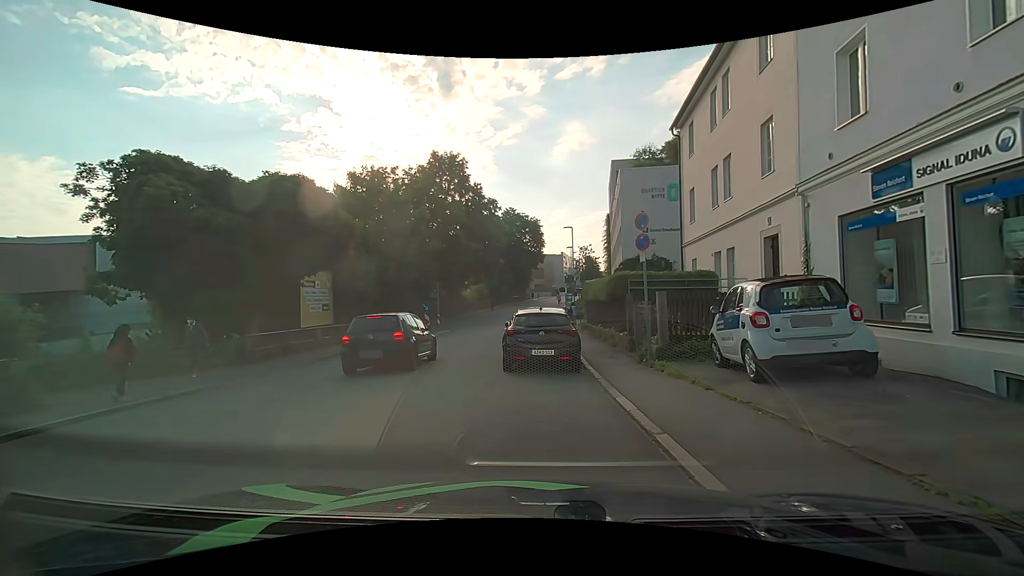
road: residential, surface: asphalt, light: Day
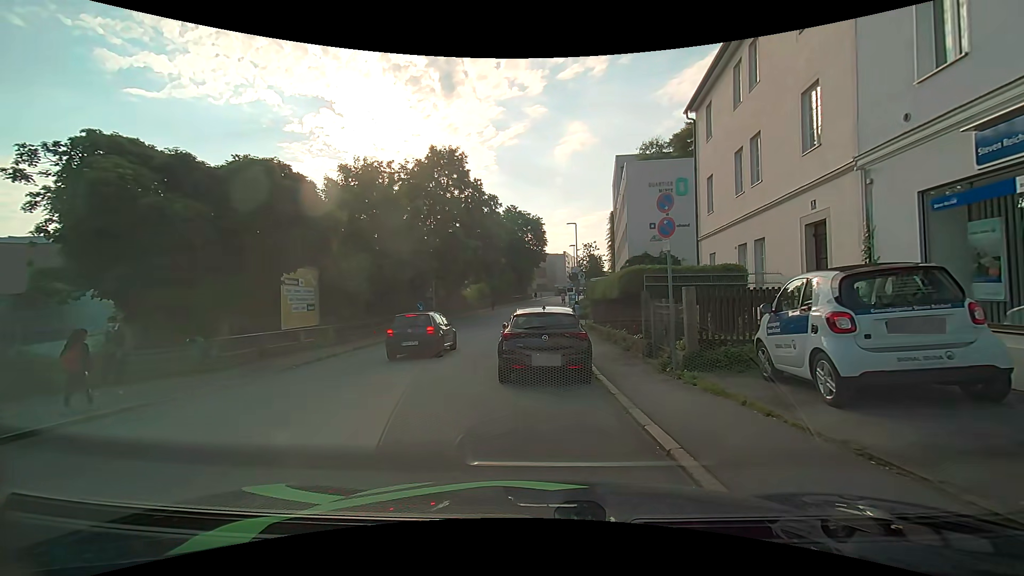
(-0.1, +1.8) m; -2°
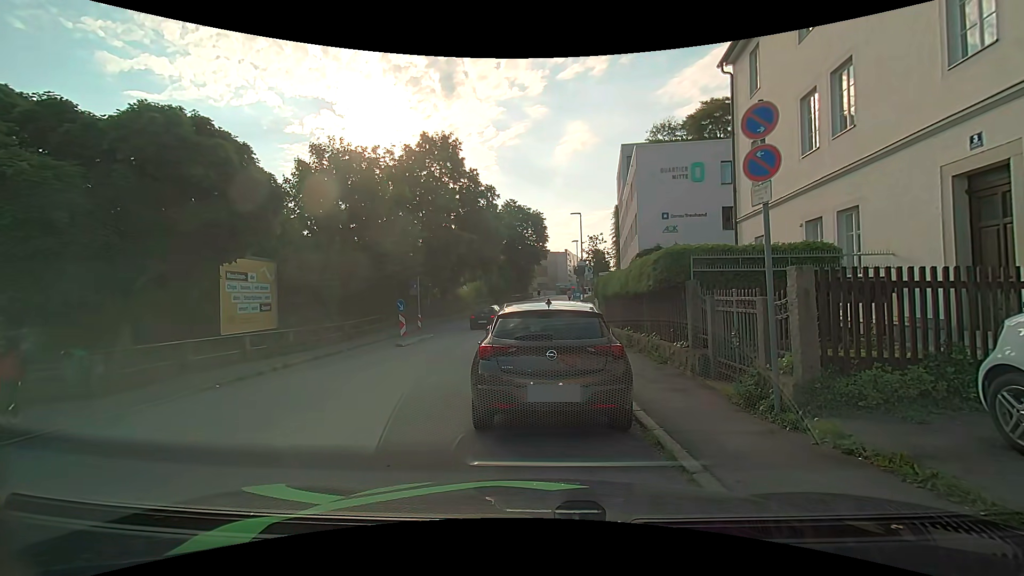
(0.0, +3.7) m; -2°
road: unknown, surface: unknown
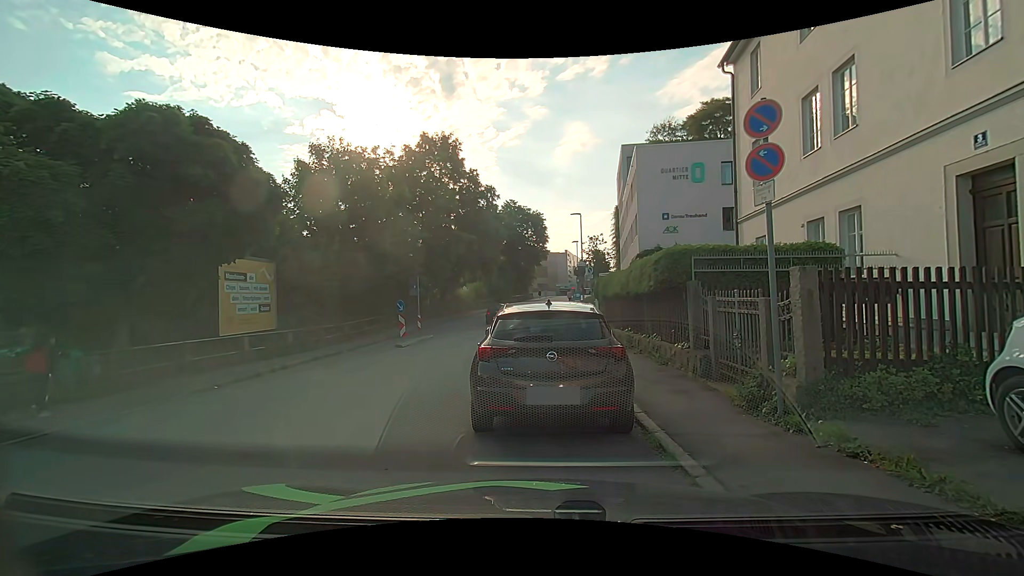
(0.0, +0.1) m; 0°
